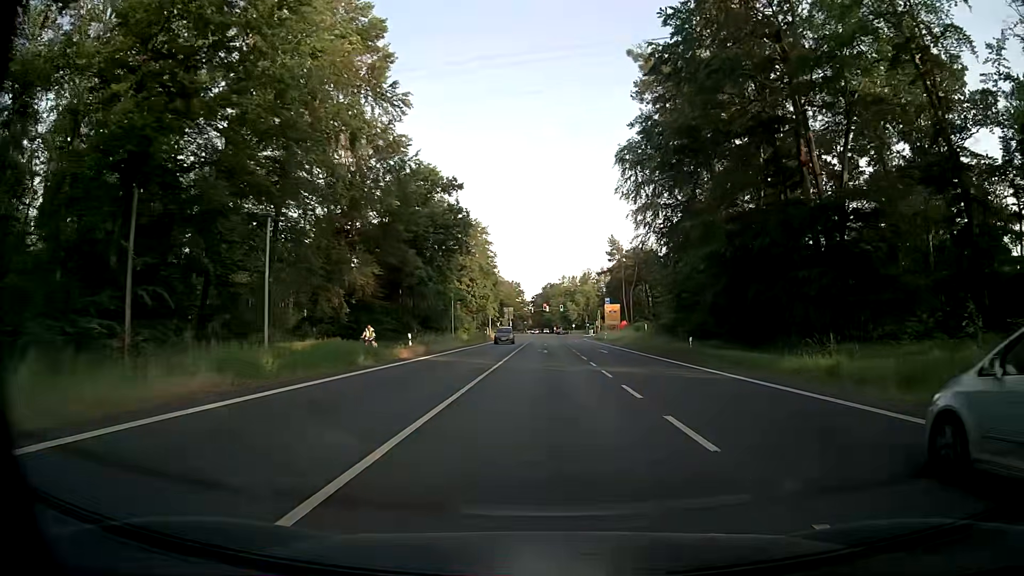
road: primary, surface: asphalt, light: Day
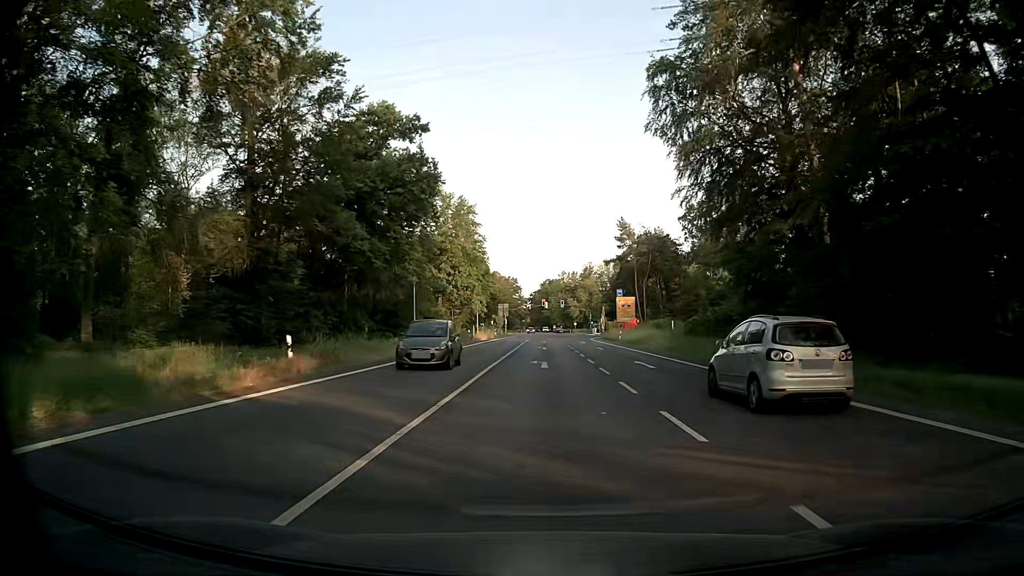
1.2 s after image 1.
(+0.1, +17.7) m; 0°
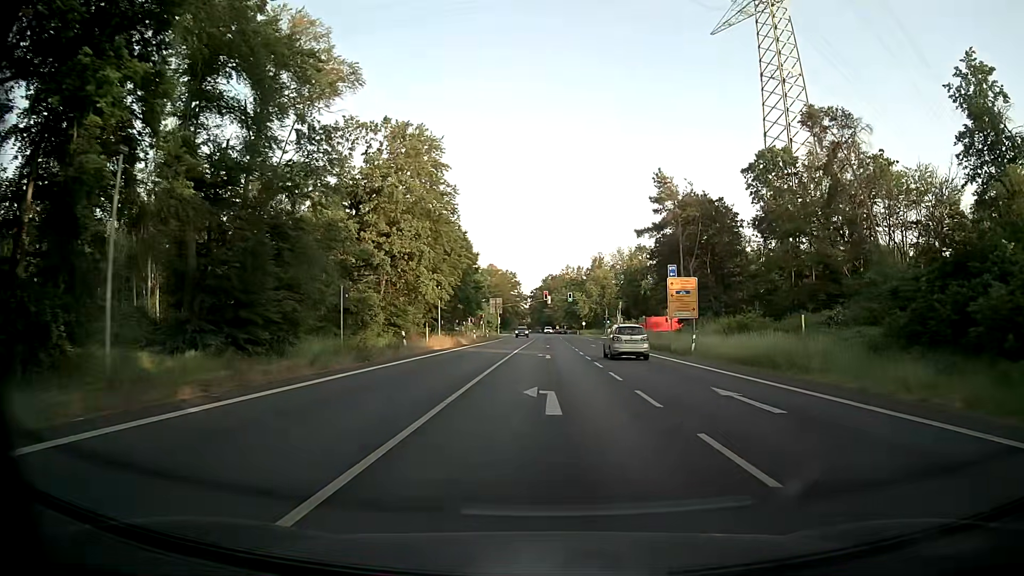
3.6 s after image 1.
(0.0, +32.6) m; 0°
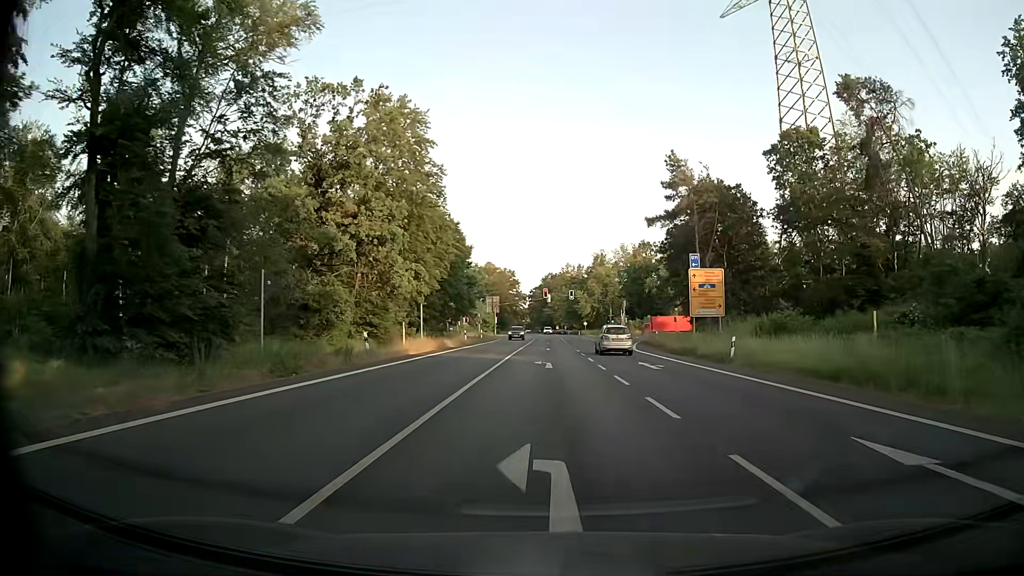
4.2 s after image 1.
(0.0, +7.6) m; 0°
(0, +10) (0, +20) (0, +30) (0, +40) (+1, +50) (+1, +60) (+1, +70) (+1, +80) (+1, +90) (+1, +100) m
